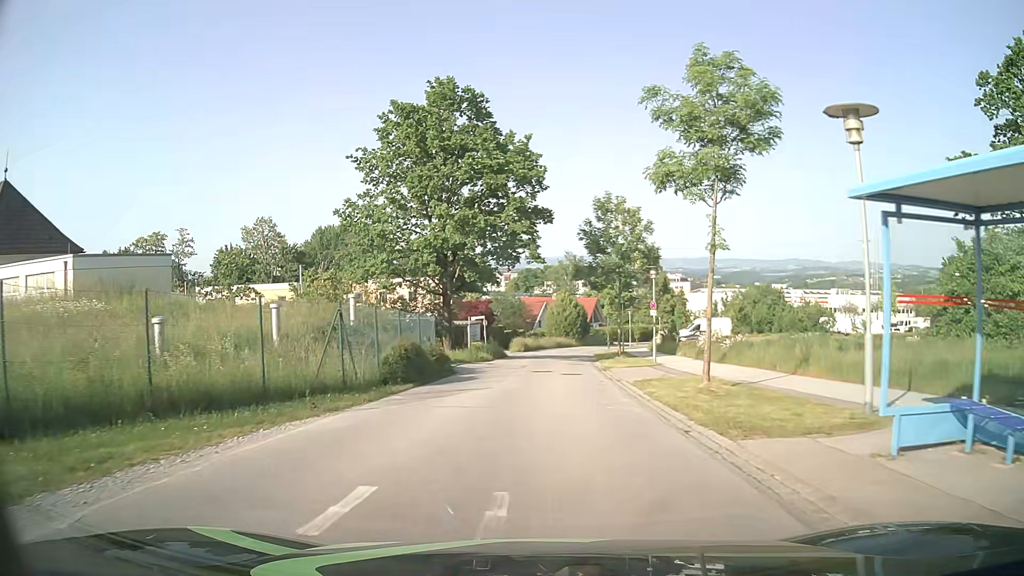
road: residential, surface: asphalt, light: Day
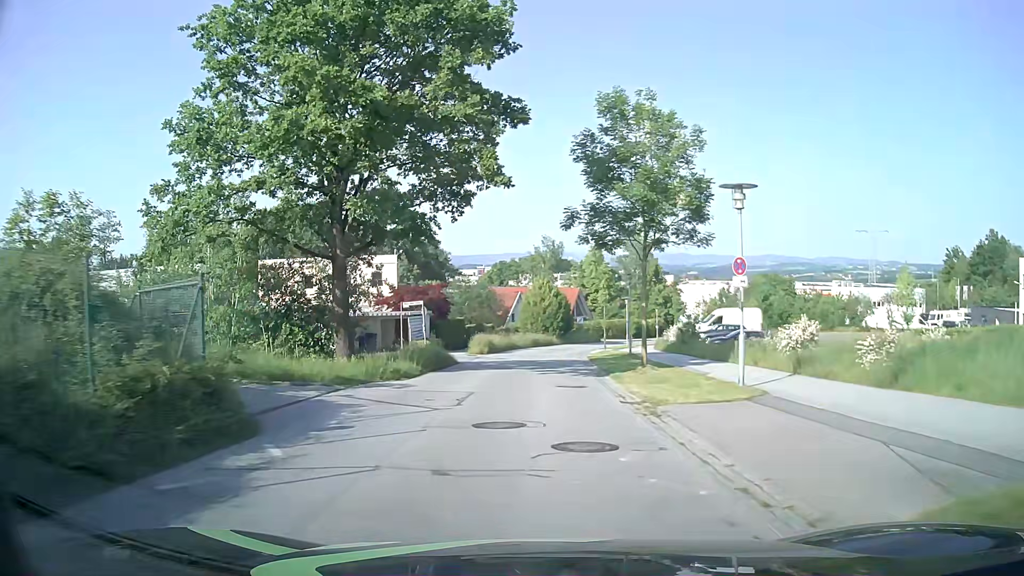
(+0.3, +16.6) m; +2°
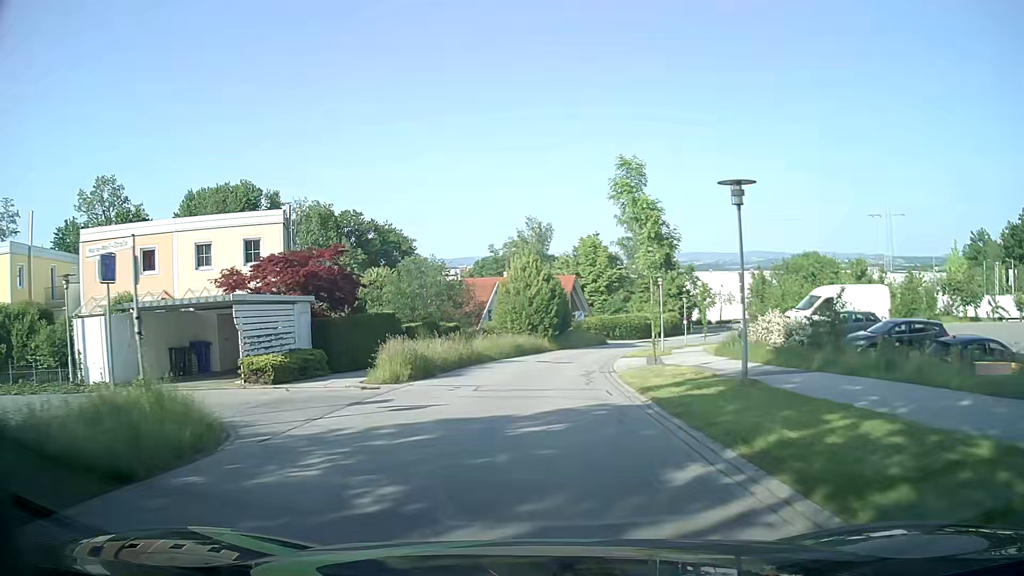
(+0.3, +22.2) m; +1°
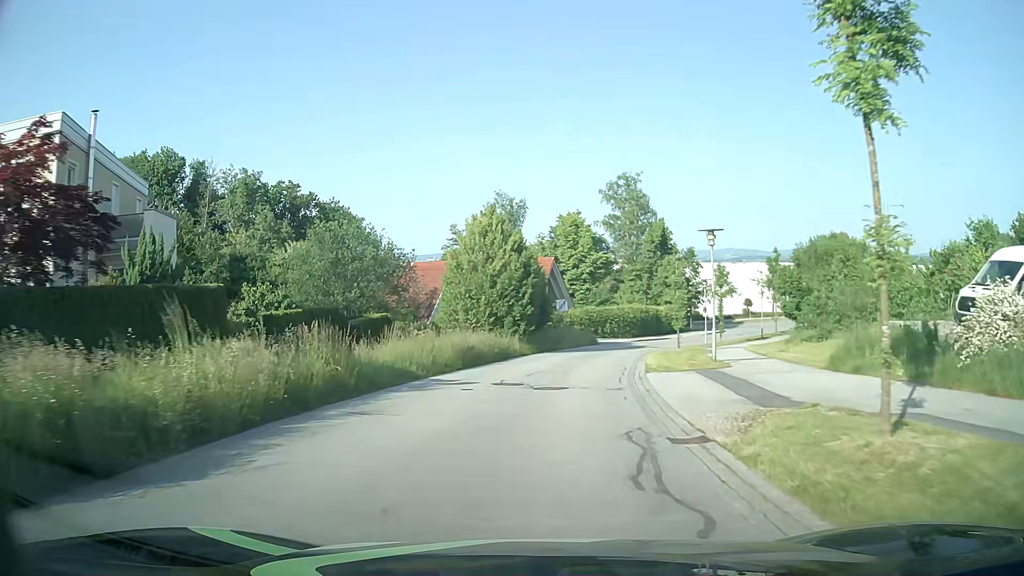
(+0.3, +15.9) m; +3°
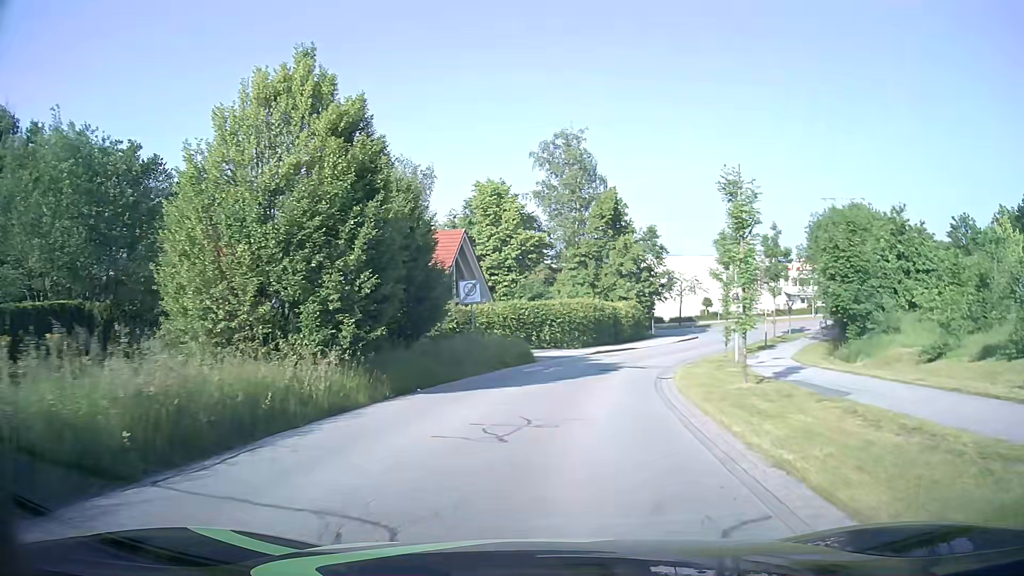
(+0.9, +20.8) m; +6°
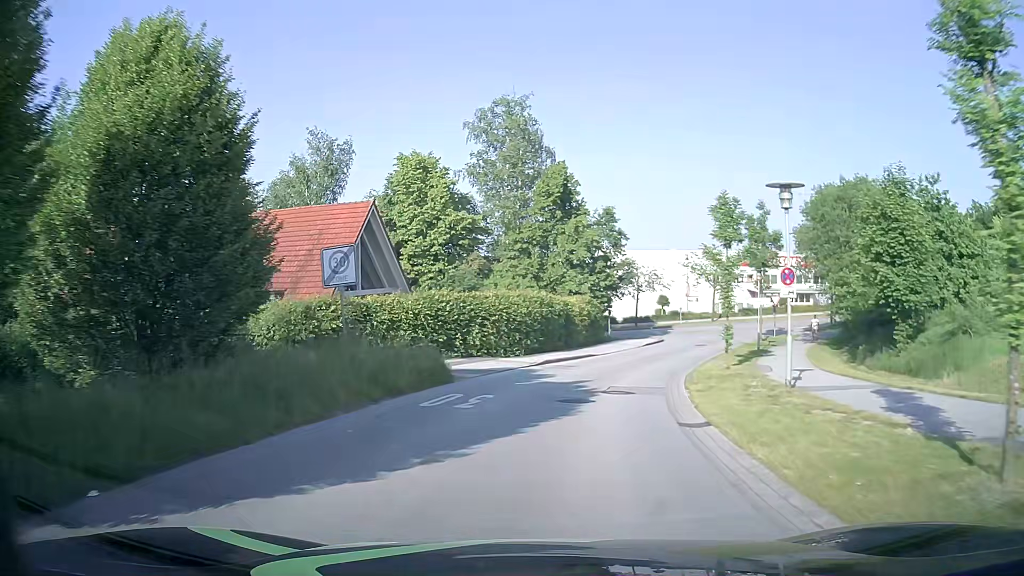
(+0.4, +10.2) m; +5°
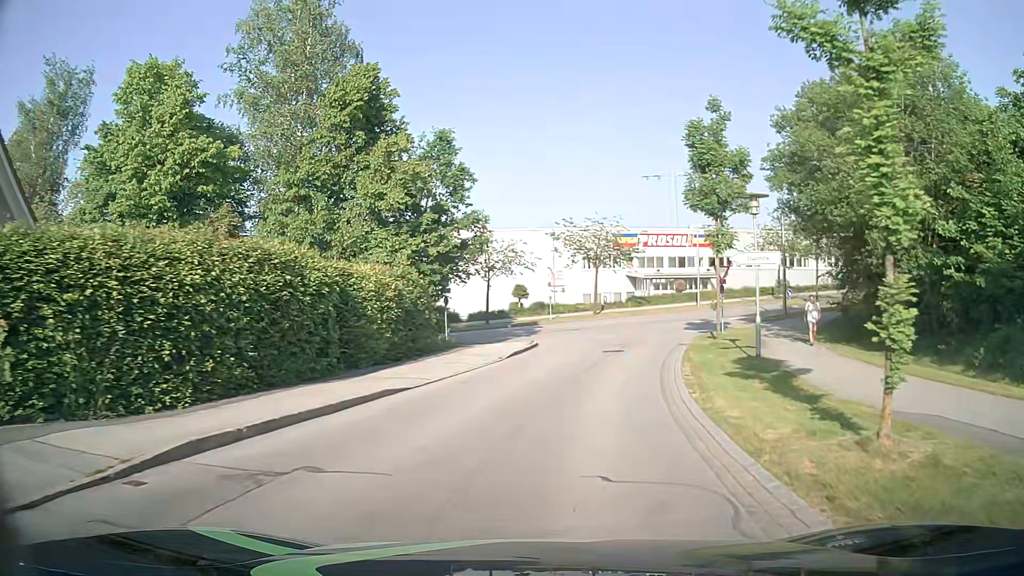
(+2.1, +20.0) m; +13°
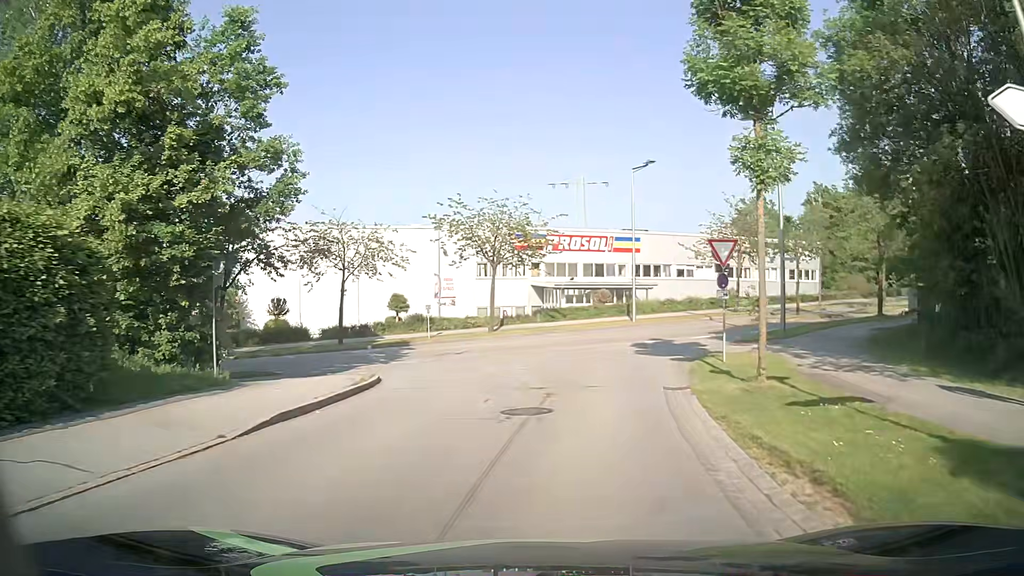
(+1.1, +14.2) m; +9°
(0, +10) (+2, +20) (-3, +28) (-13, +30) (-23, +29) (-33, +27) (-43, +26) (-53, +25) (-63, +24) (-73, +24) m
